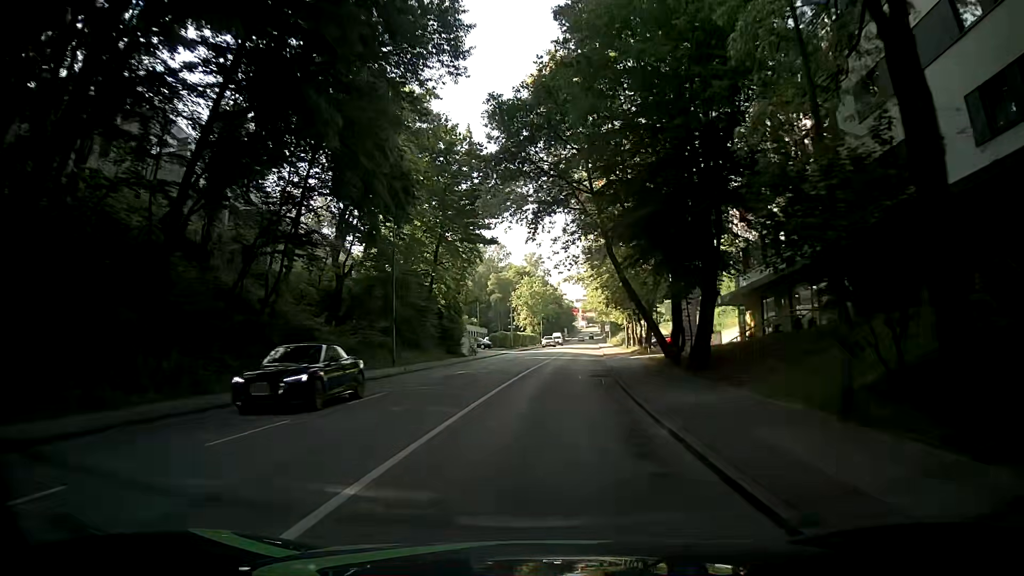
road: tertiary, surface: asphalt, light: Day
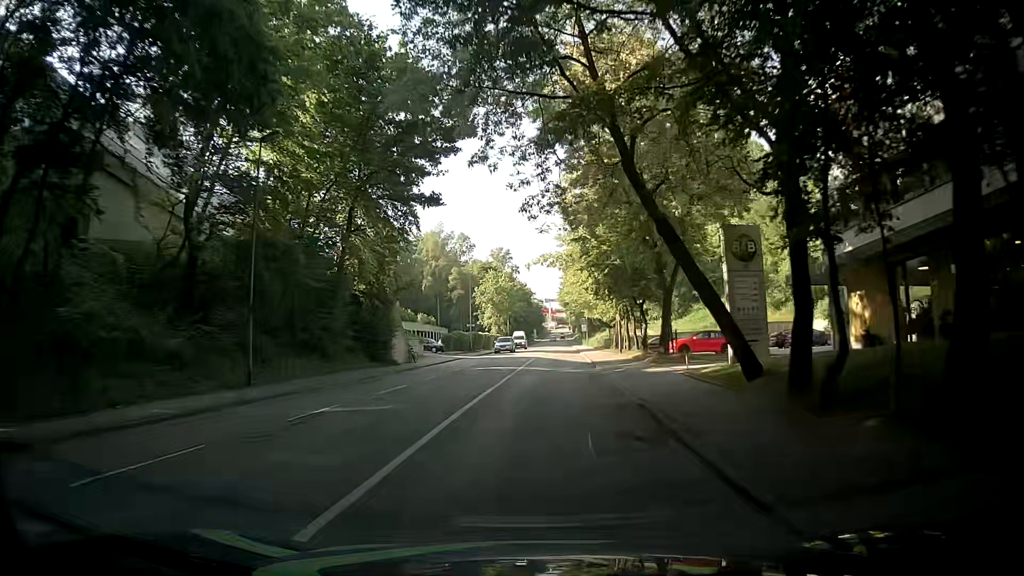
(+0.3, +15.2) m; +2°
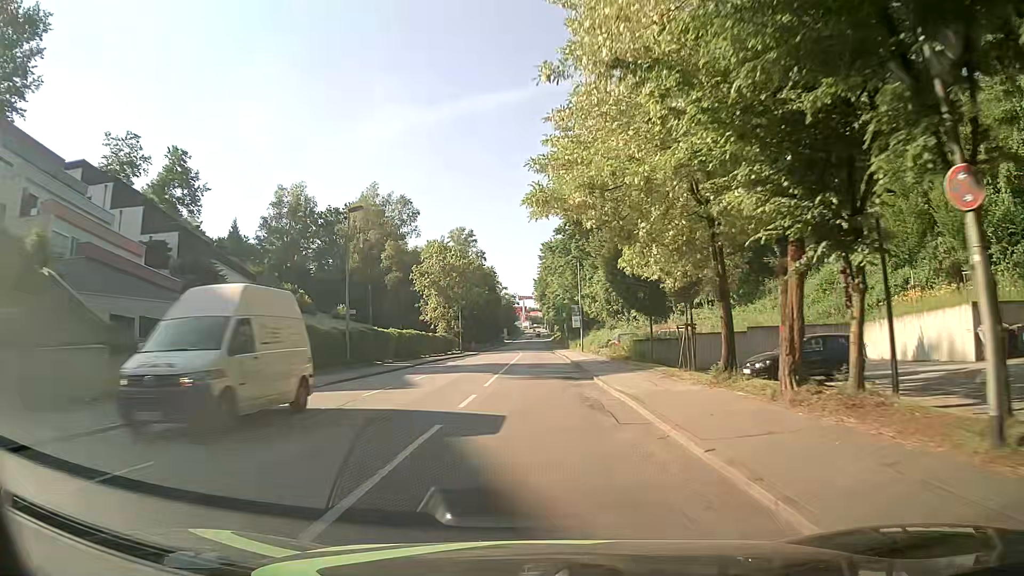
(+1.6, +38.1) m; +2°
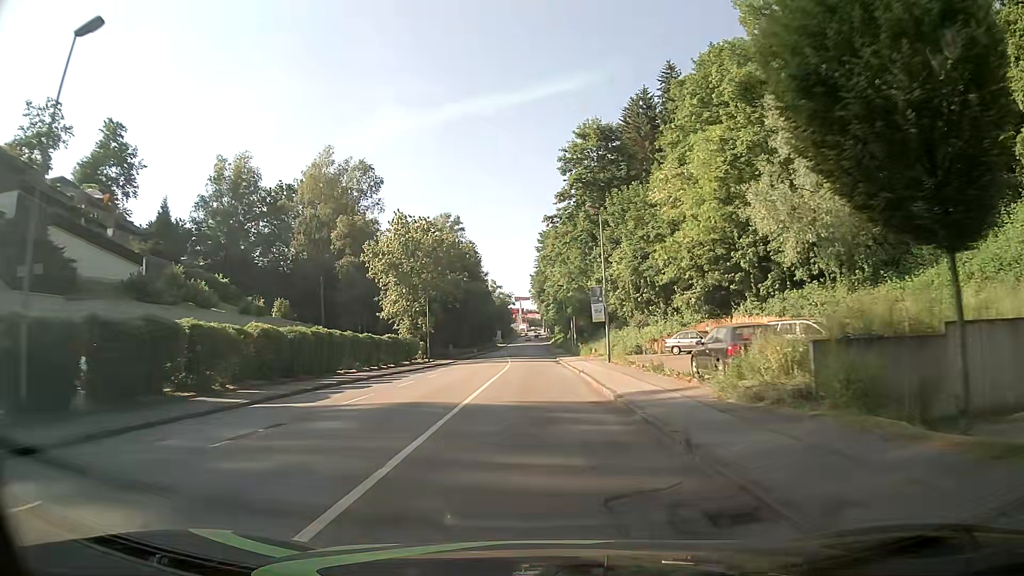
(+0.5, +22.9) m; +1°
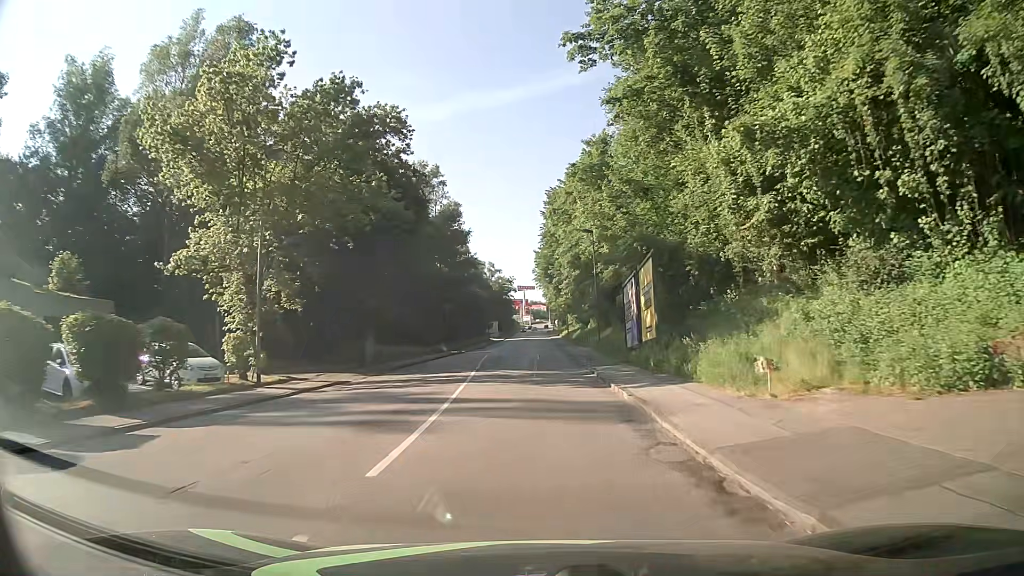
(-0.3, +38.2) m; 0°
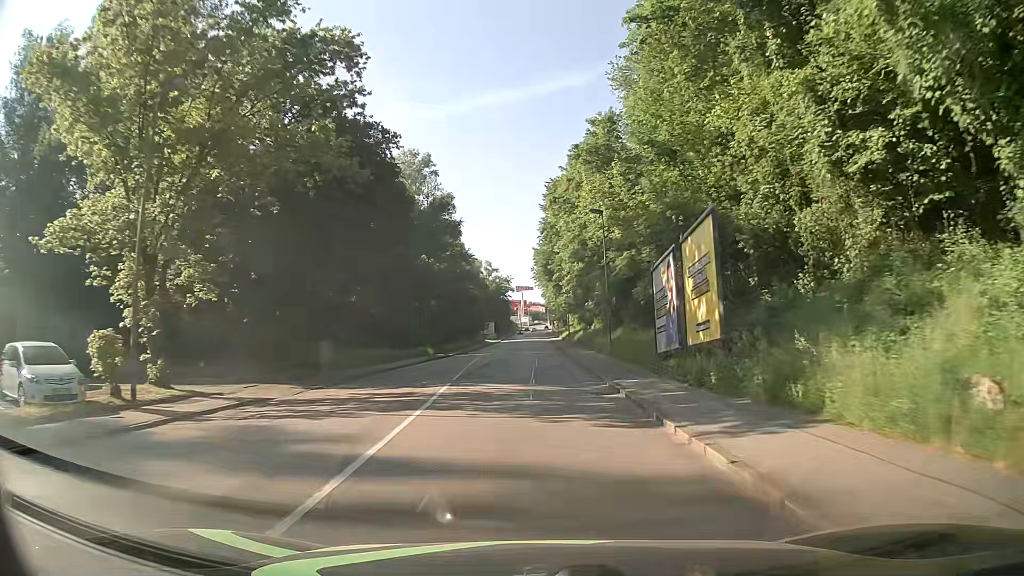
(0.0, +7.7) m; 0°
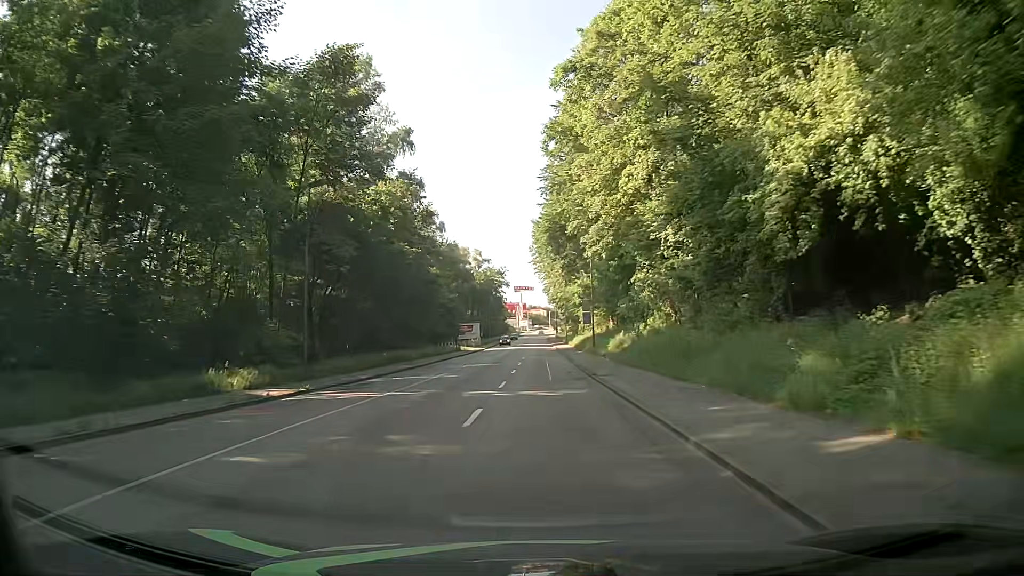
(0.0, +38.1) m; 0°
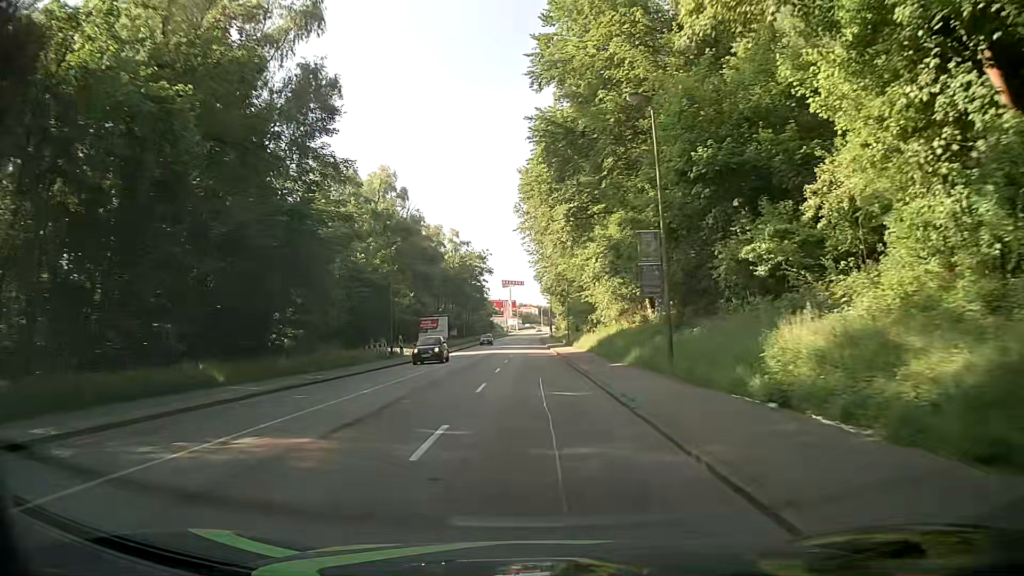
(-0.1, +30.4) m; -1°
(0, +10) (0, +20) (0, +30) (0, +40) (0, +50) (0, +60) (0, +70) (0, +80) (0, +90) (+1, +100) m
